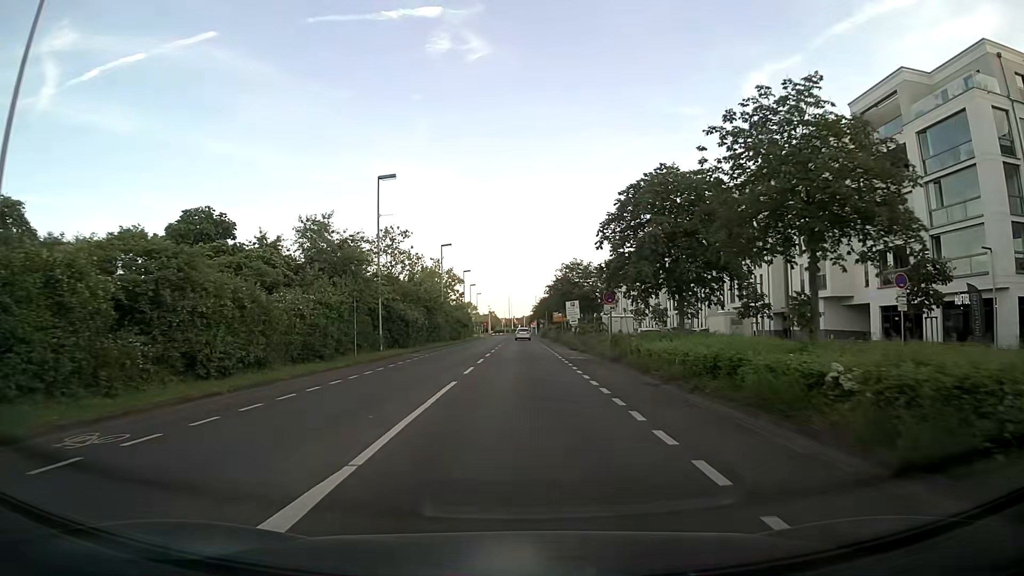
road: secondary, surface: asphalt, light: Day
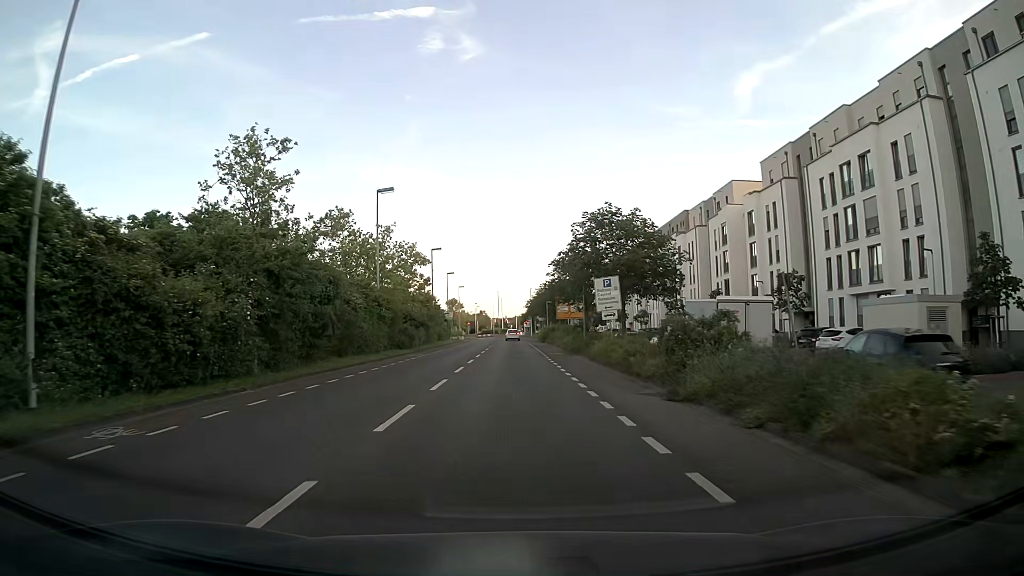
(+0.4, +28.9) m; +1°
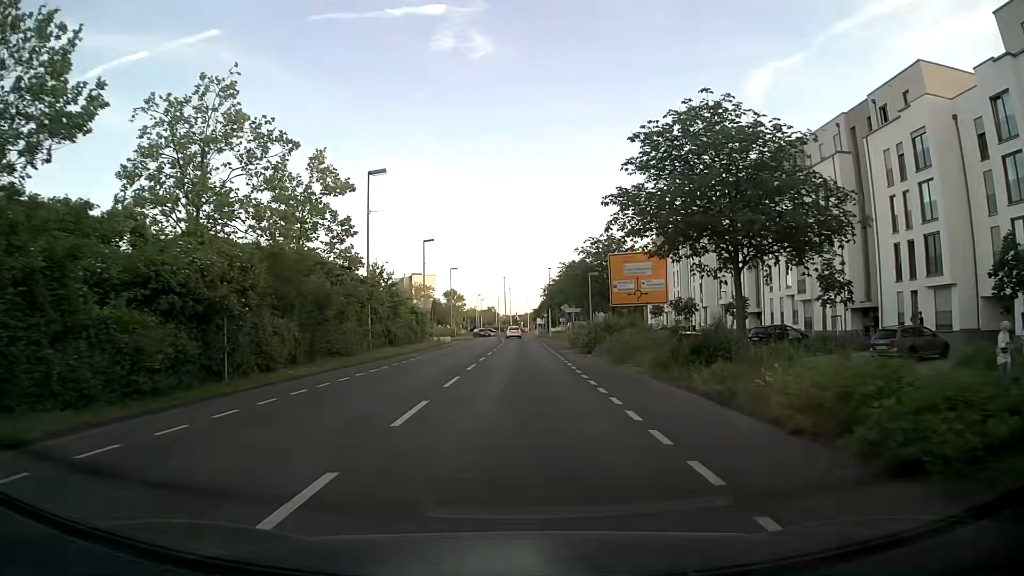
(-0.2, +35.9) m; -1°
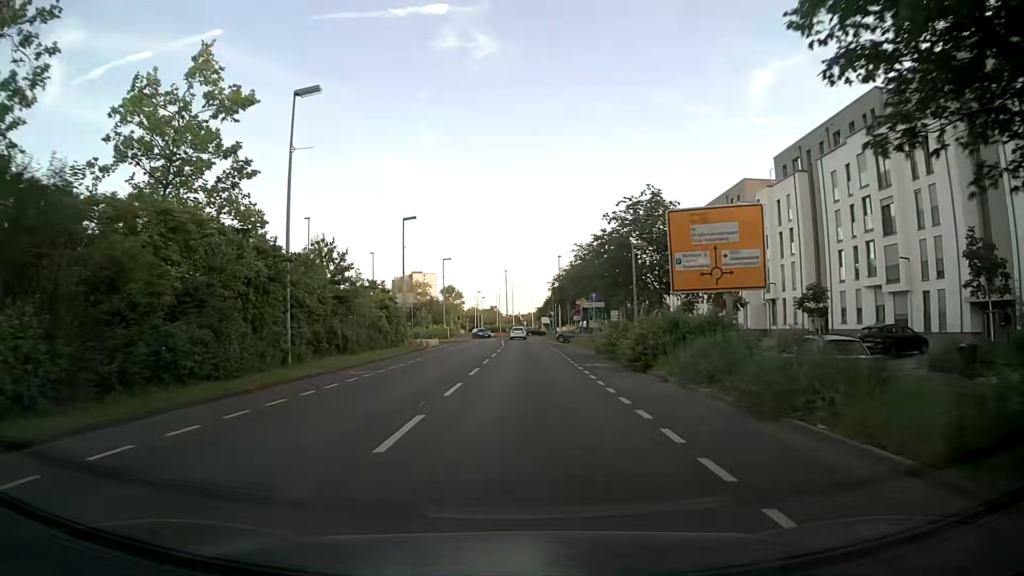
(0.0, +13.9) m; 0°
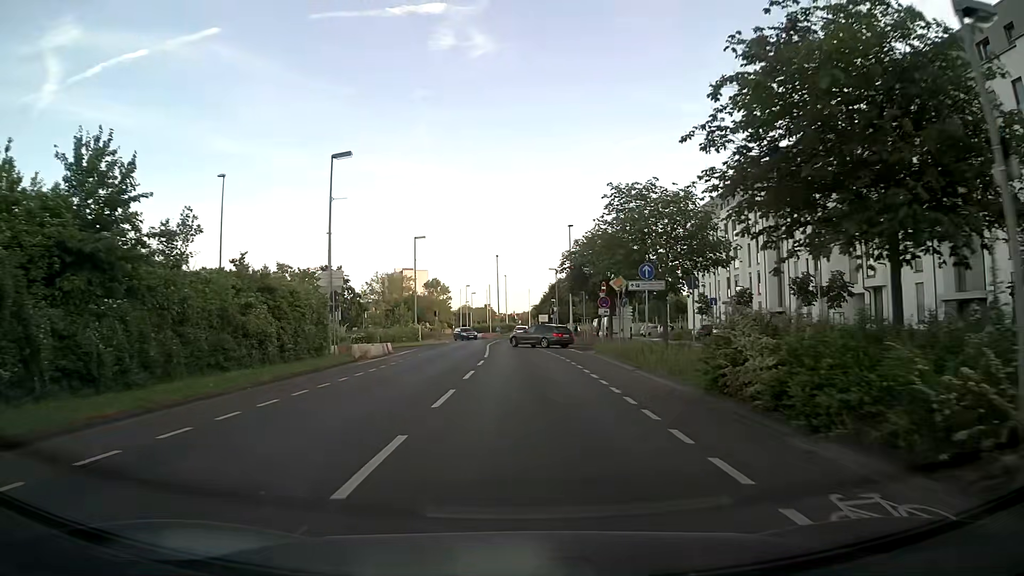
(+0.1, +20.2) m; +1°
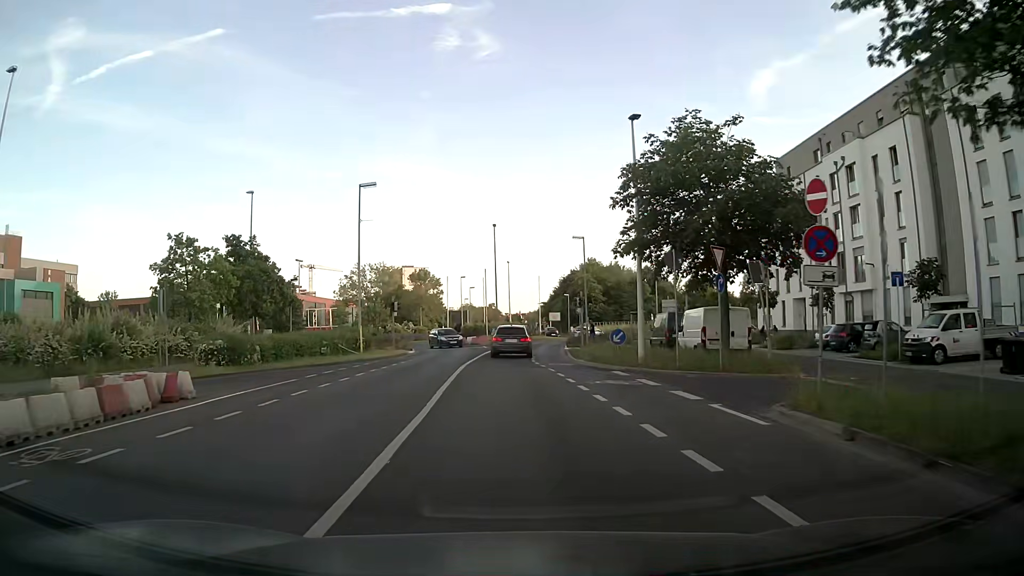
(-0.2, +25.7) m; -1°
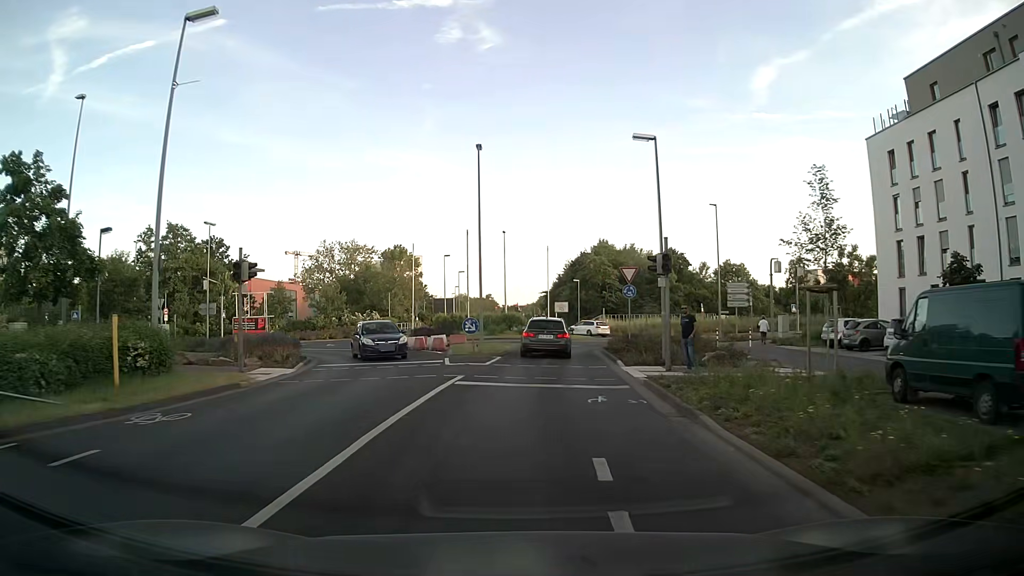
(-0.1, +24.3) m; 0°
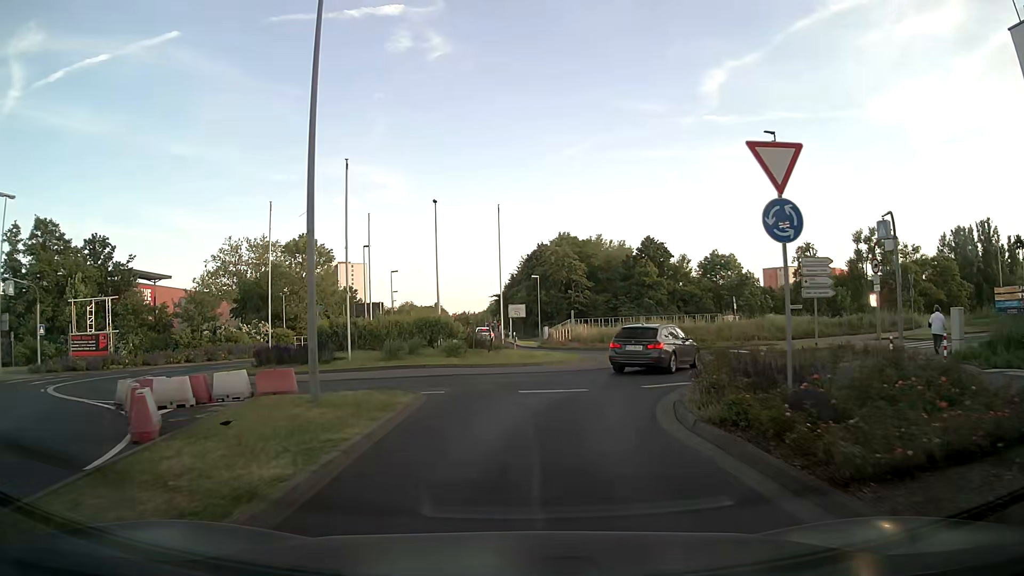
(+0.9, +21.6) m; +5°
(0, +10) (+3, +20) (+6, +29) (+4, +39) (-1, +48) (-3, +57) (-4, +67) (-5, +77) (-5, +87) (-6, +97) m
